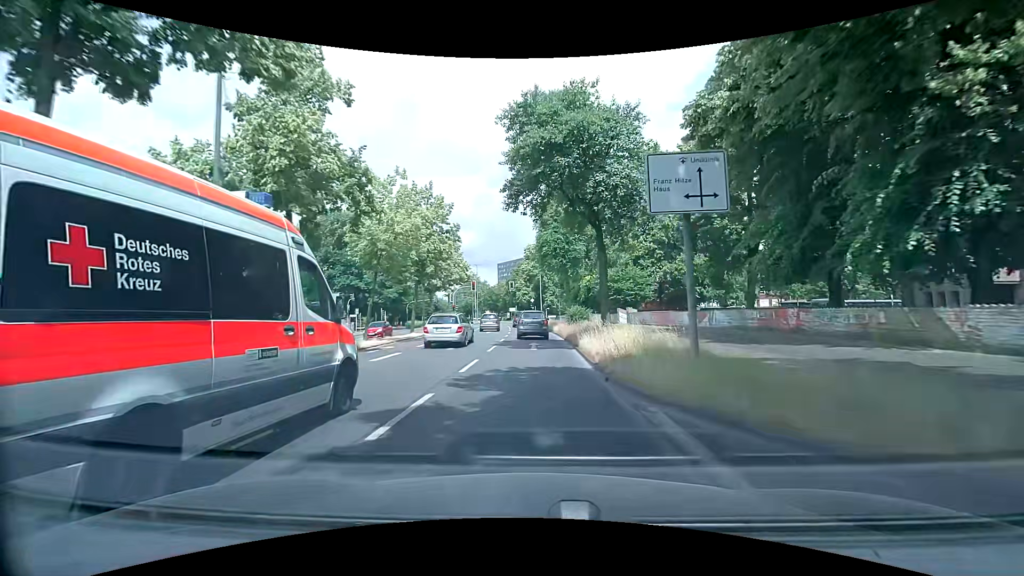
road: primary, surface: asphalt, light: Day
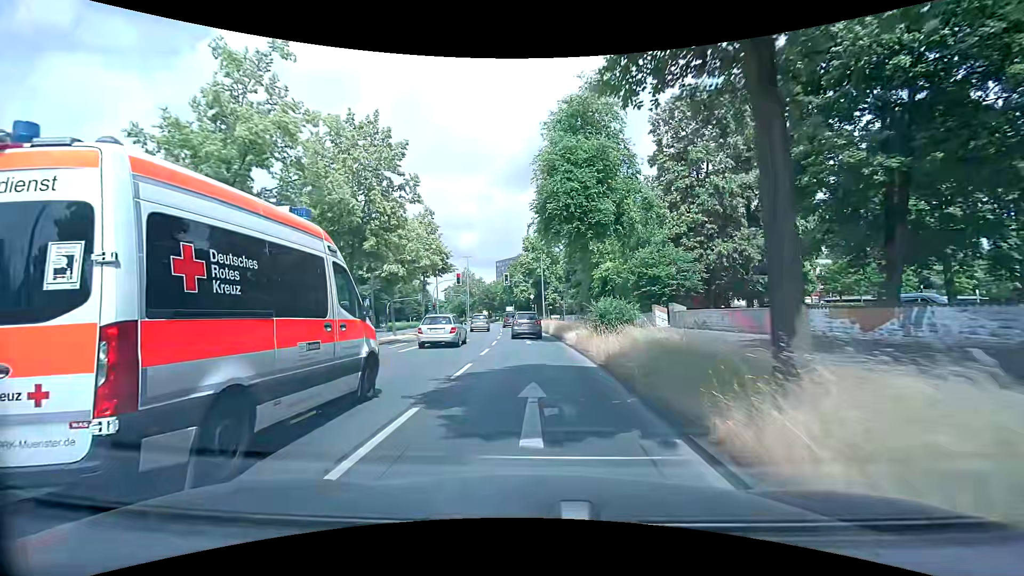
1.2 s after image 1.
(+0.1, +14.4) m; +1°
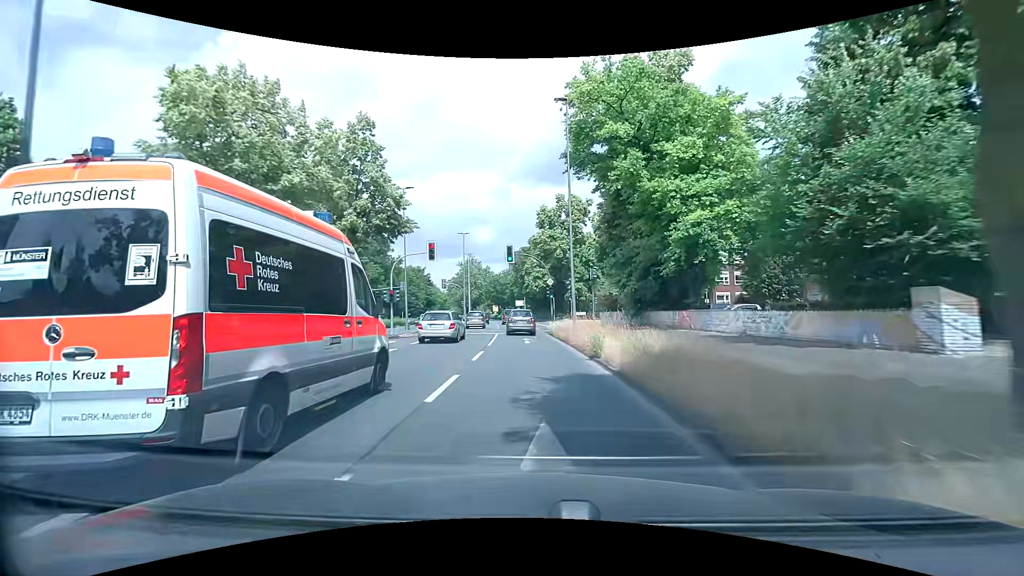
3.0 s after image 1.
(-0.5, +22.3) m; -2°
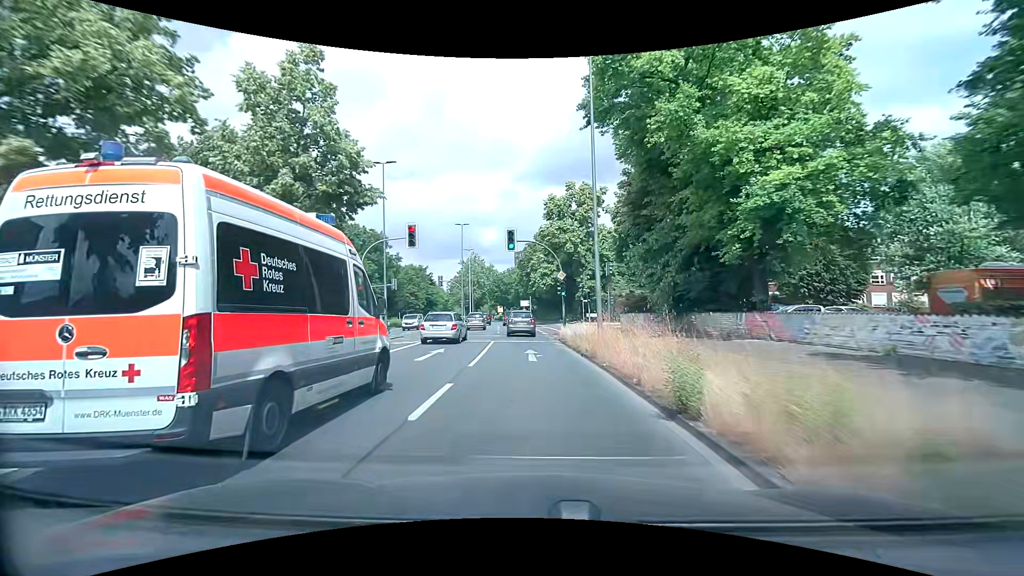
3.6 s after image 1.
(0.0, +7.6) m; 0°
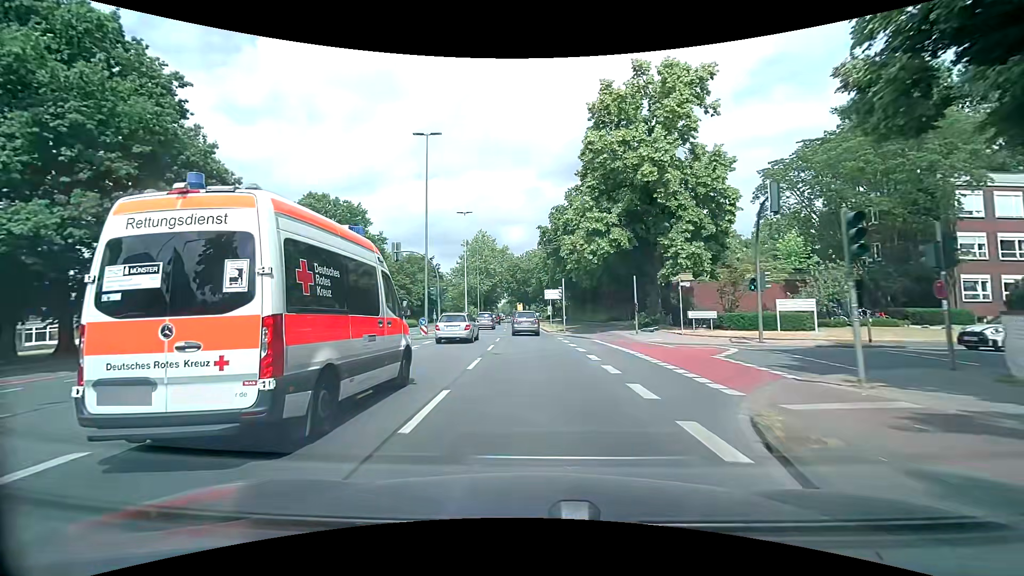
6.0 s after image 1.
(-1.1, +30.5) m; -3°
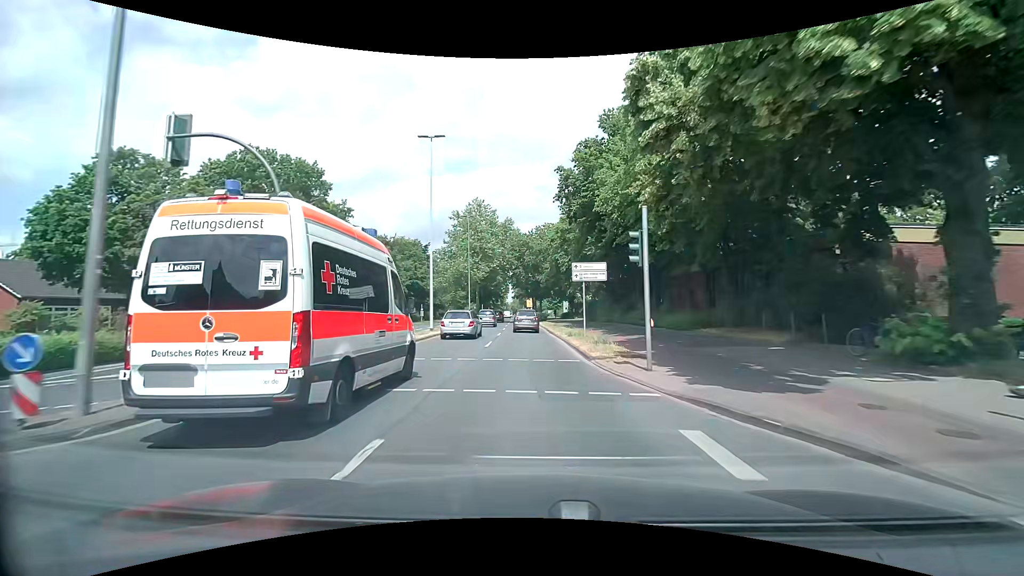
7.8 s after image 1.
(-0.1, +22.9) m; 0°
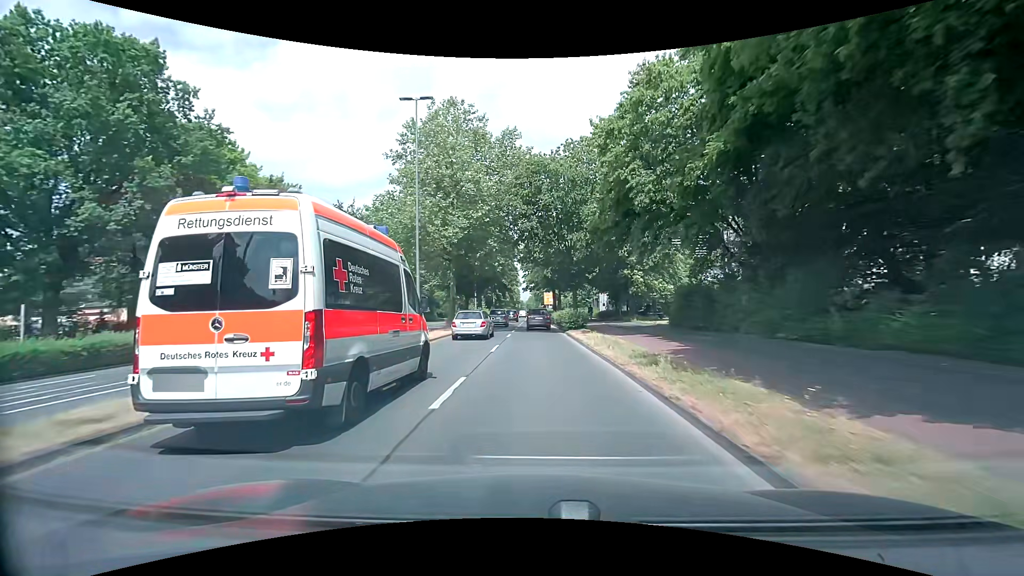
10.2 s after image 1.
(-0.9, +31.8) m; -2°
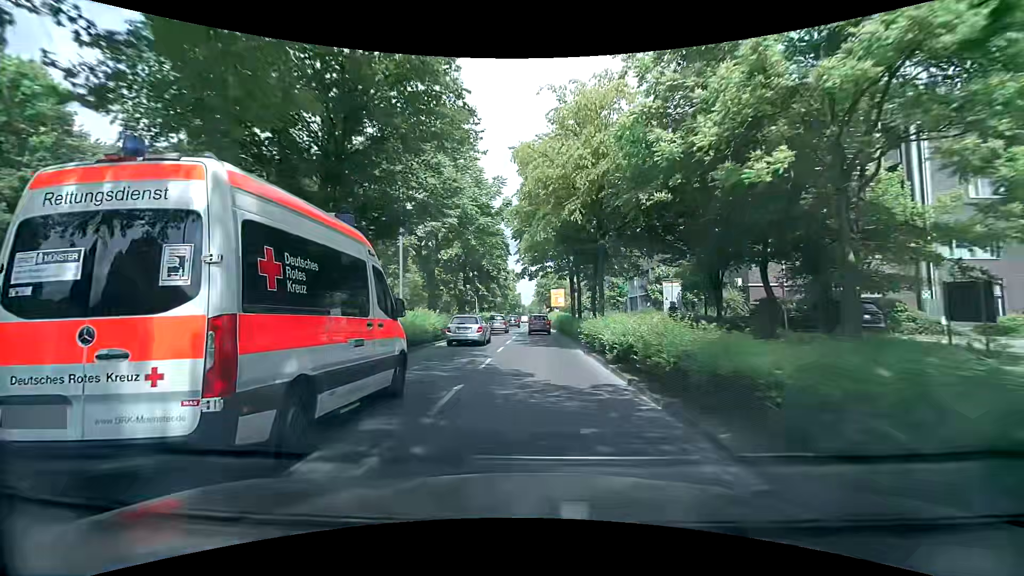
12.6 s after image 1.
(-0.1, +31.7) m; 0°
(0, +10) (0, +20) (0, +30) (0, +40) (0, +50) (0, +60) (0, +70) (0, +80) (0, +90) (0, +100) m
